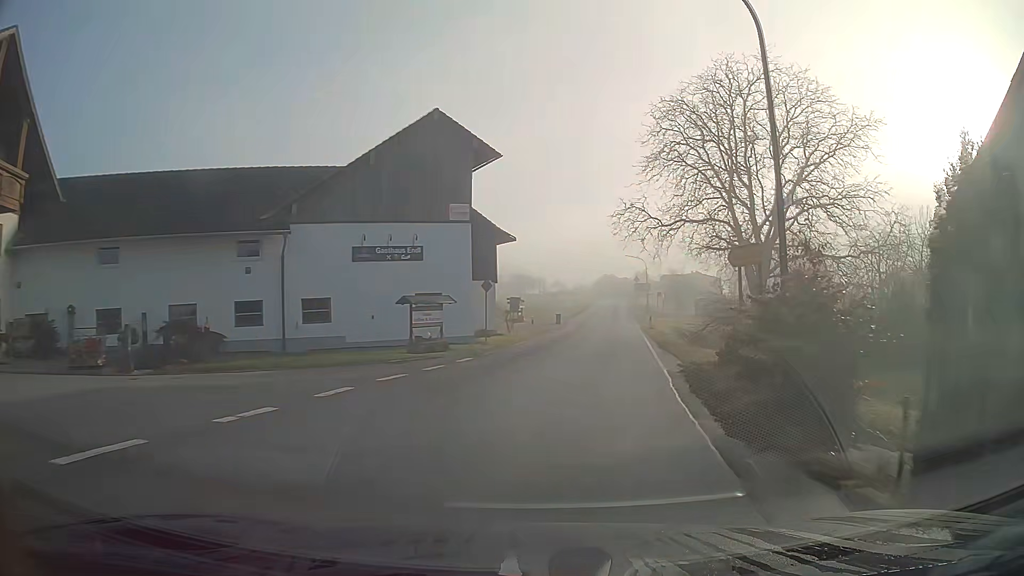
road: secondary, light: Day
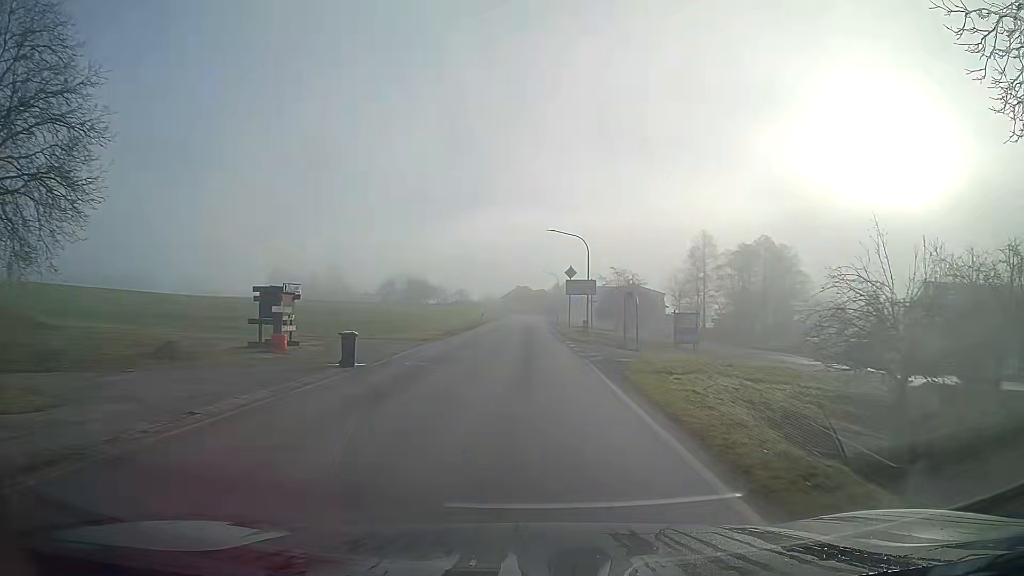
(+3.3, +39.0) m; +5°
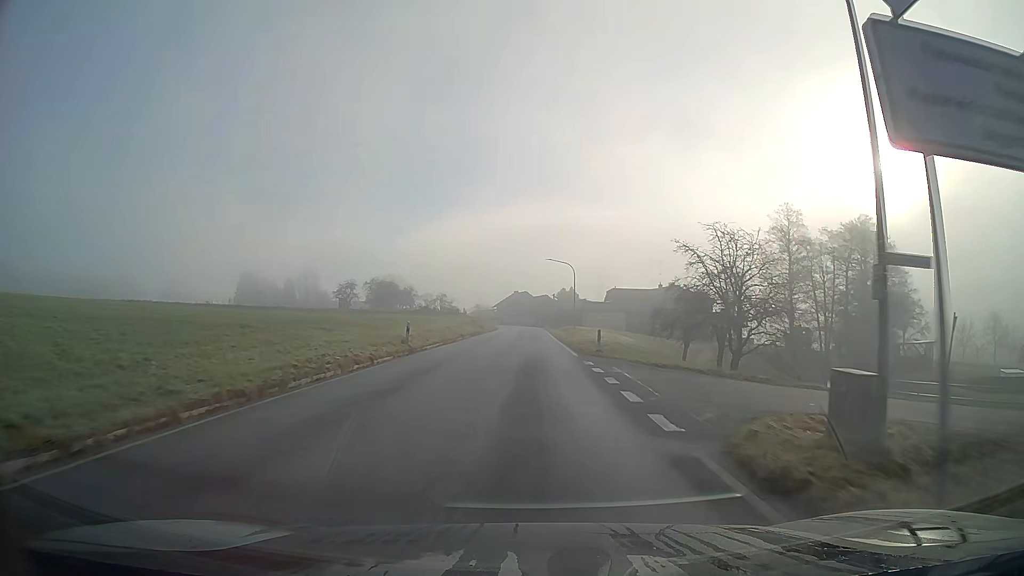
(+0.1, +41.1) m; +1°
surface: asphalt
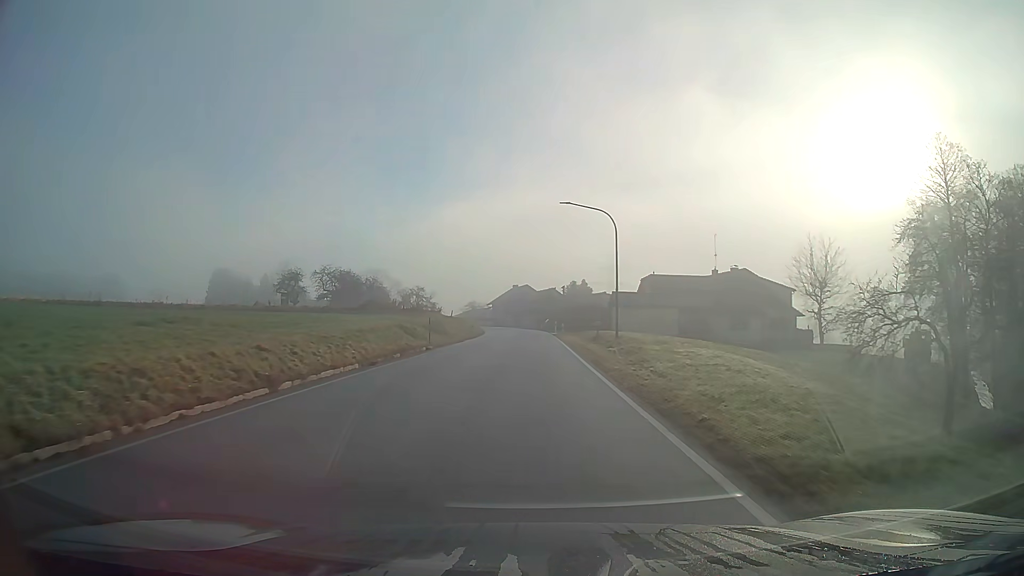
(-0.1, +34.4) m; 0°
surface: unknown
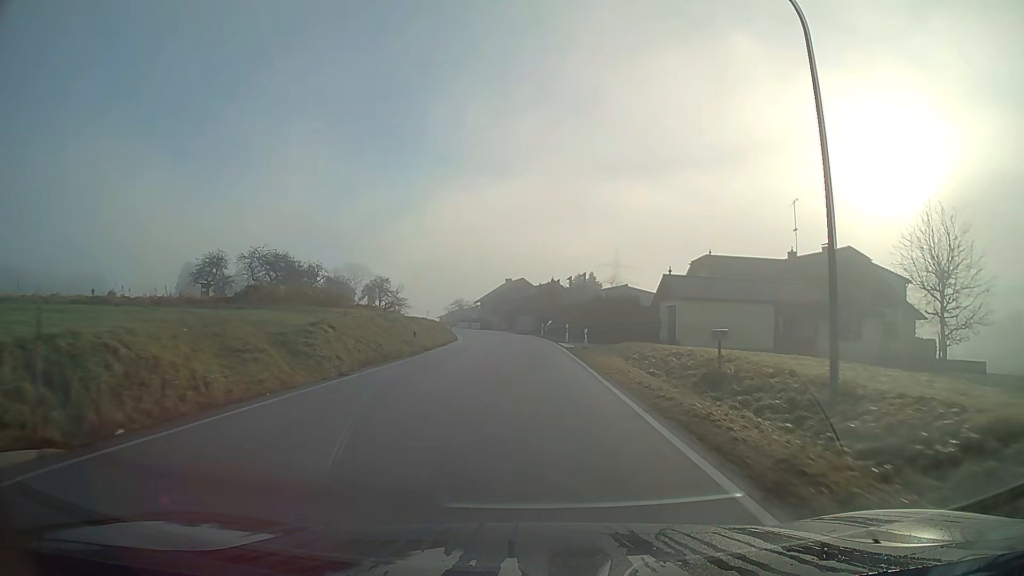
(0.0, +26.6) m; 0°
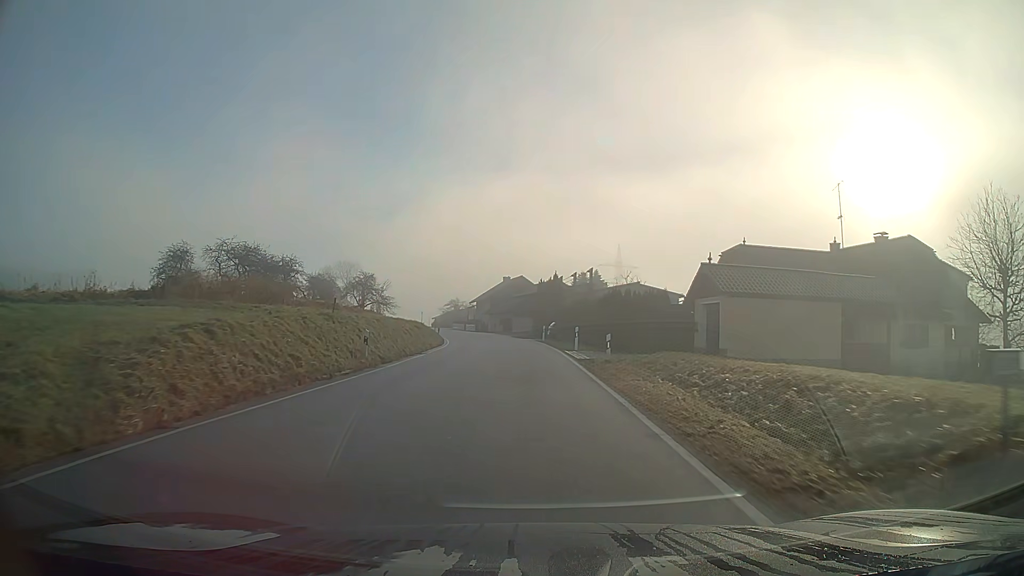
(0.0, +8.9) m; 0°
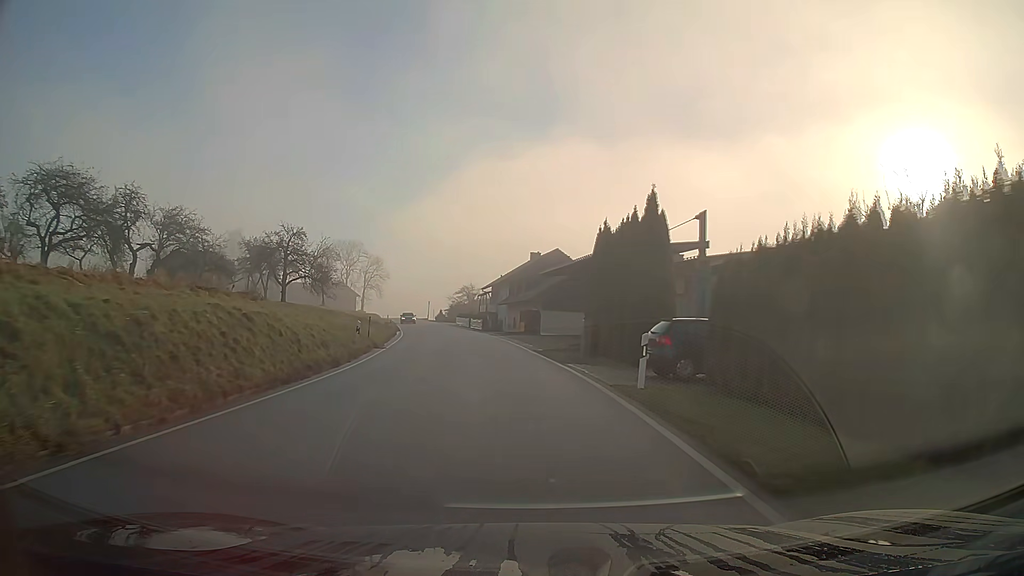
(-0.8, +35.1) m; -3°
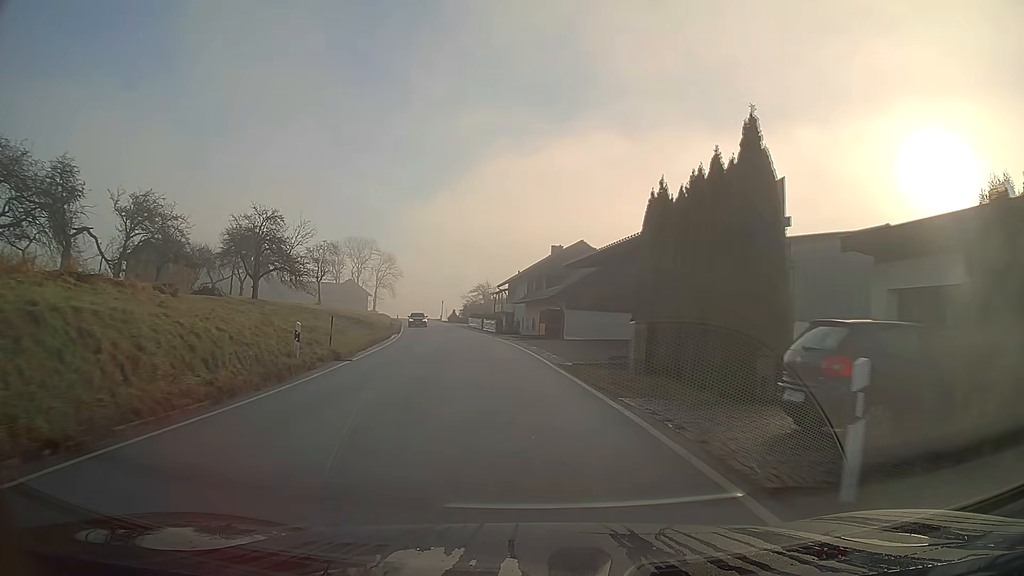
(-0.1, +8.4) m; -2°
